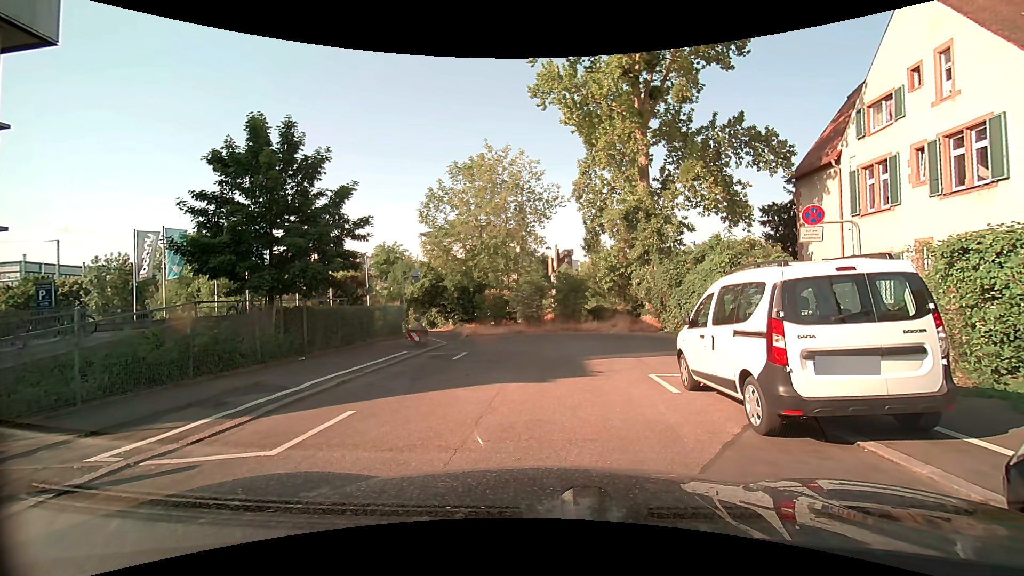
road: residential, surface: asphalt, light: Day
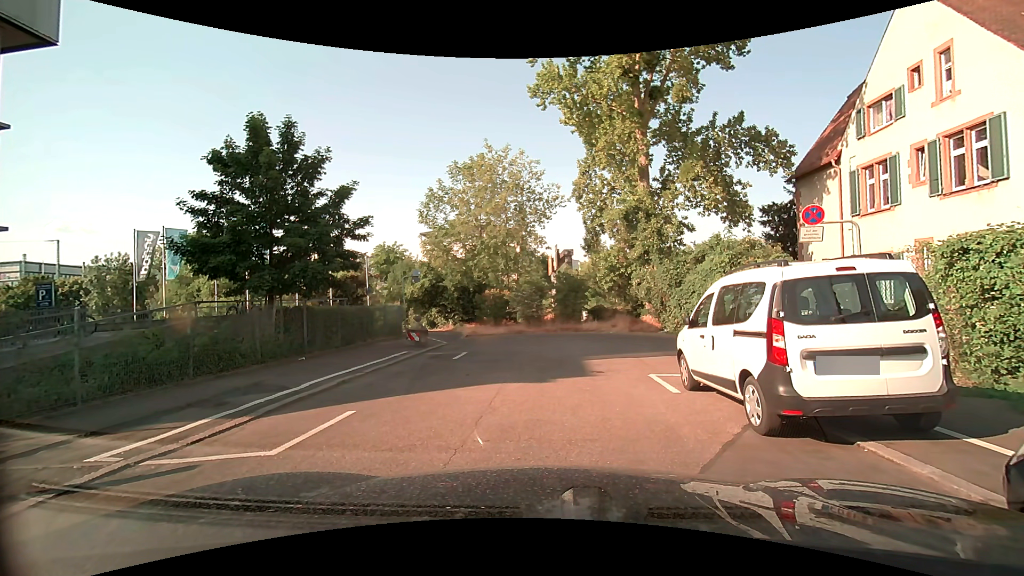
(0.0, 0.0) m; 0°
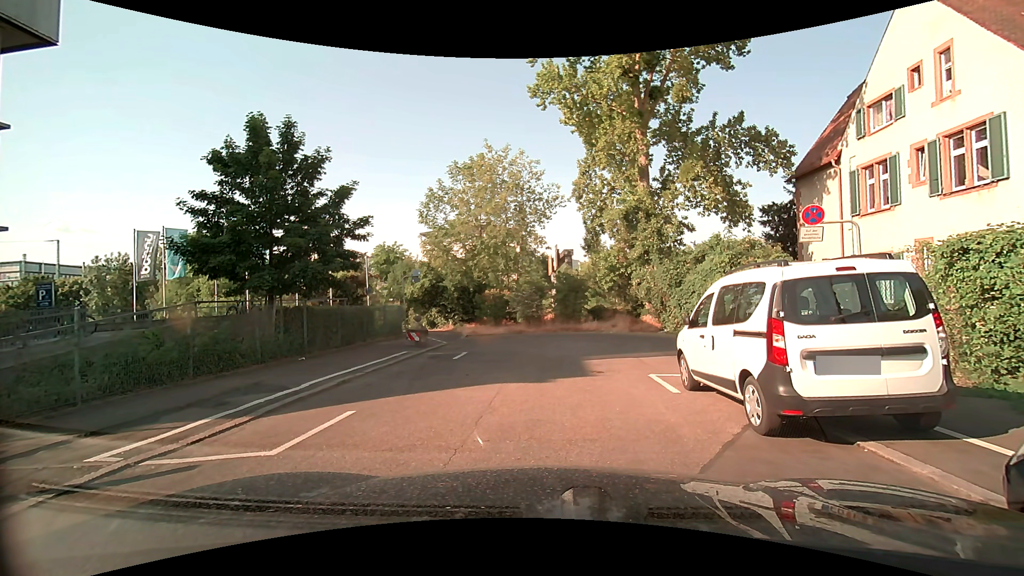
(0.0, 0.0) m; 0°
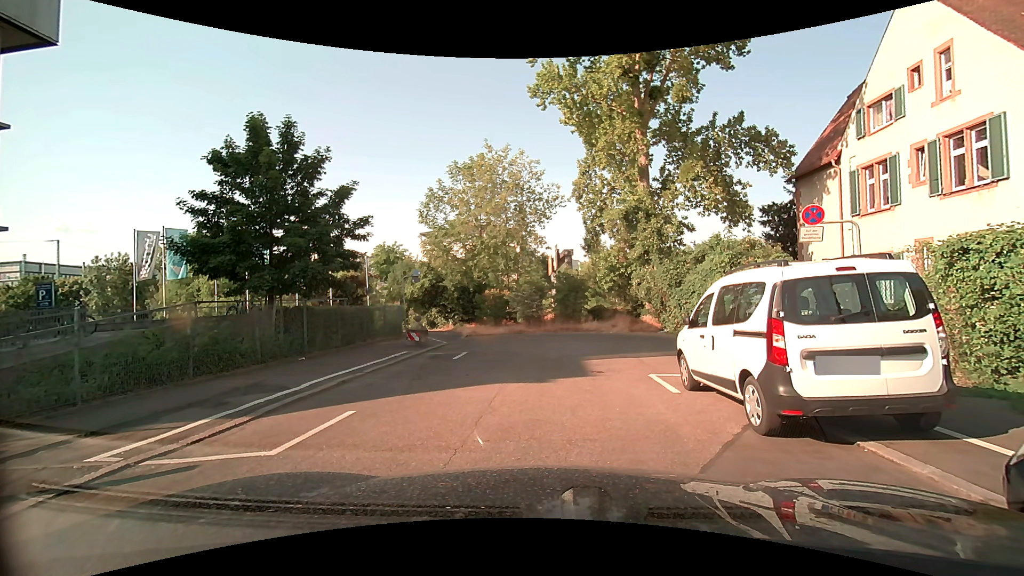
(0.0, 0.0) m; 0°
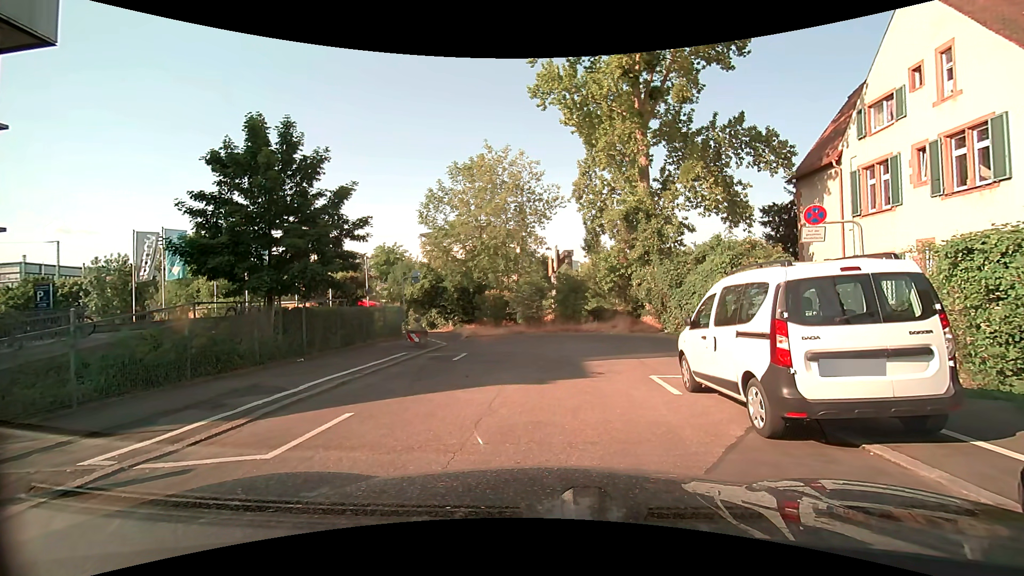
(0.0, 0.0) m; 0°
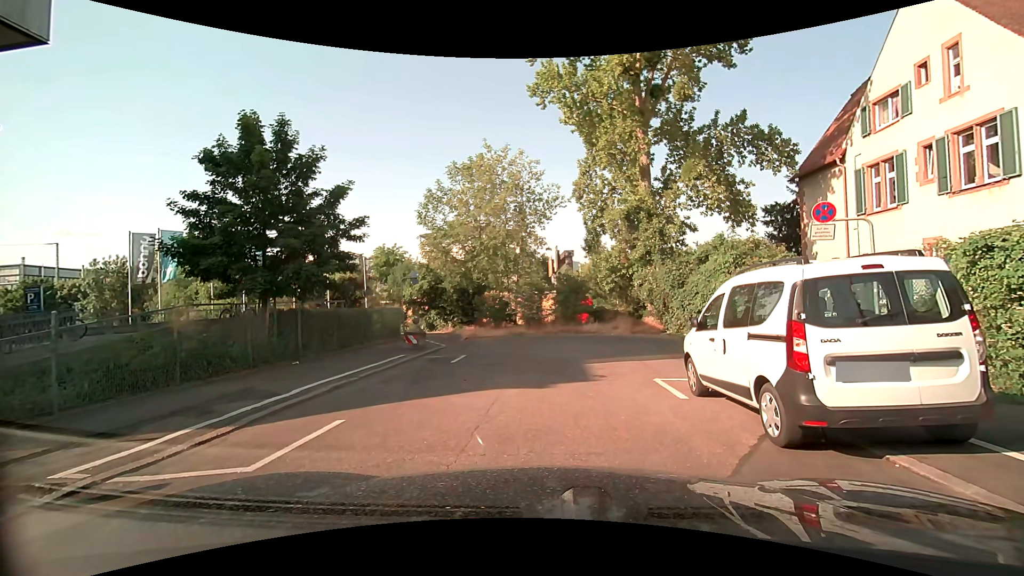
(0.0, +0.3) m; 0°
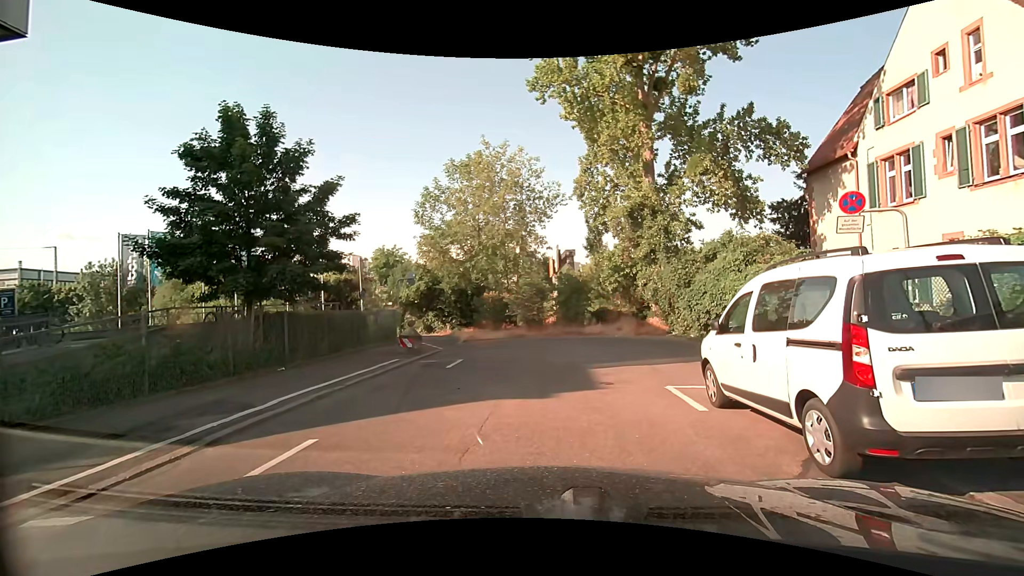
(0.0, +0.8) m; 0°
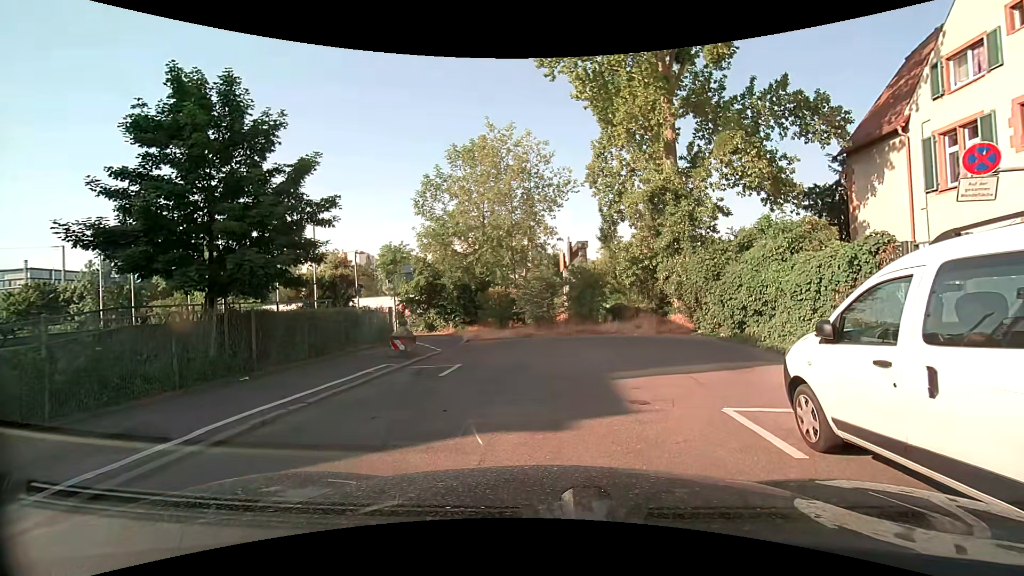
(0.0, +2.2) m; 0°
